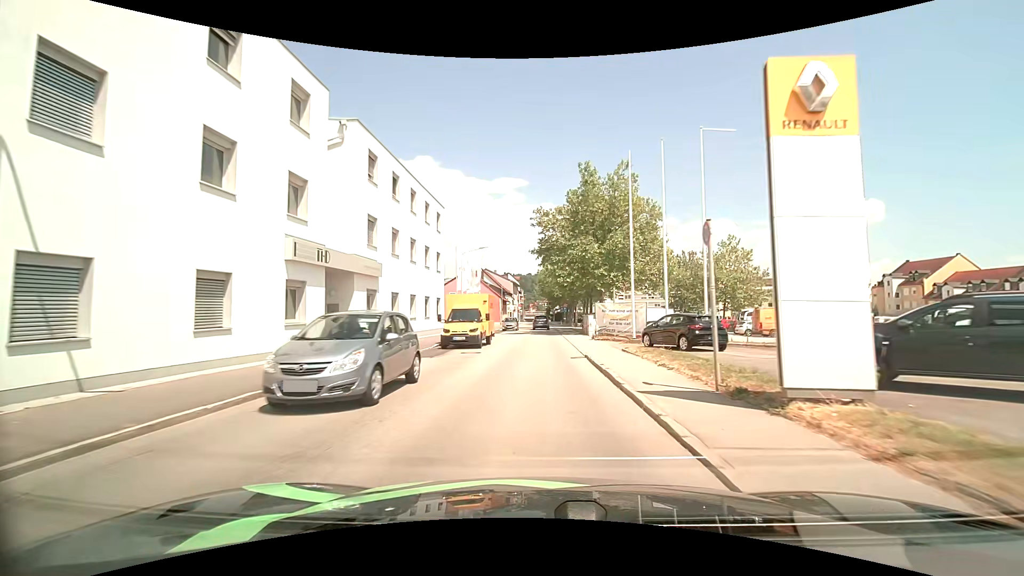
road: tertiary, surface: asphalt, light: Day
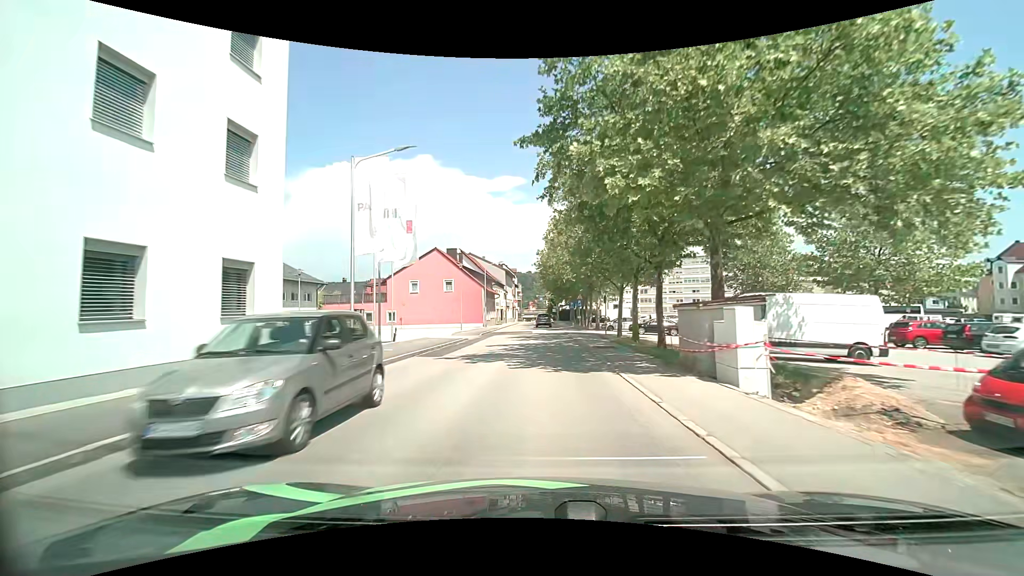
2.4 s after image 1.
(0.0, +26.9) m; 0°
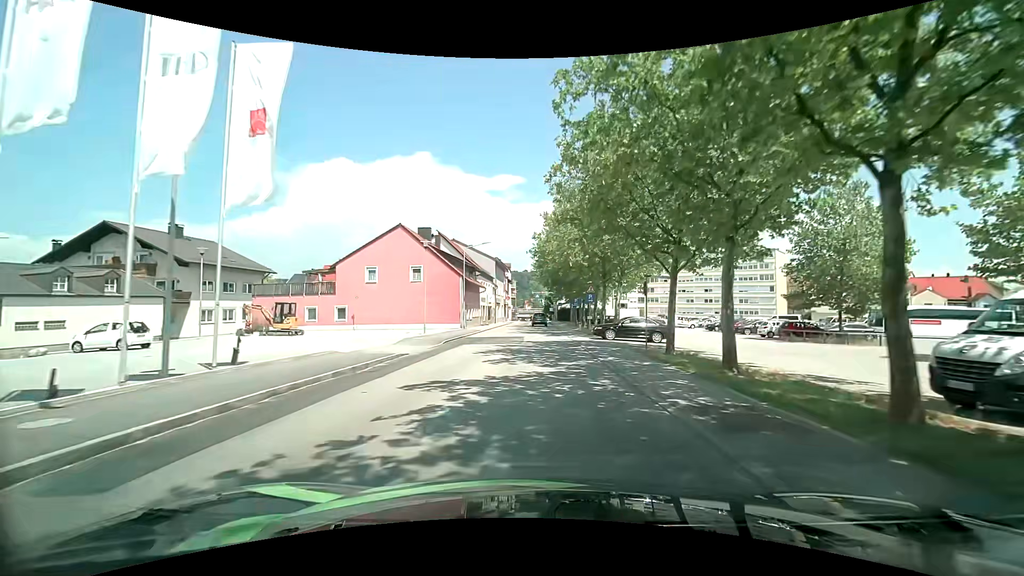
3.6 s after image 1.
(-0.1, +13.9) m; -1°
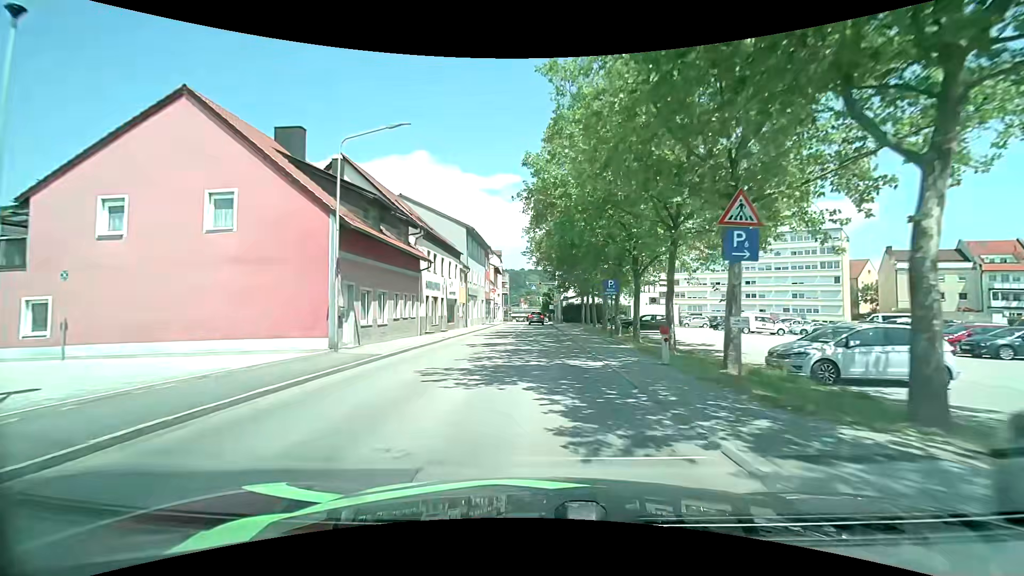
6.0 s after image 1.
(+0.4, +27.3) m; +1°
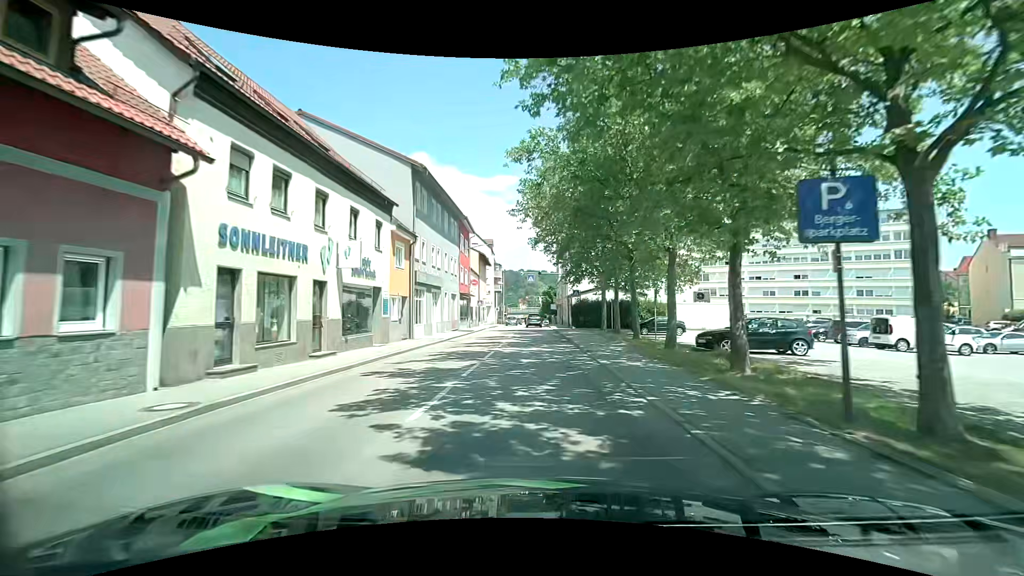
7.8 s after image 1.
(0.0, +19.7) m; 0°
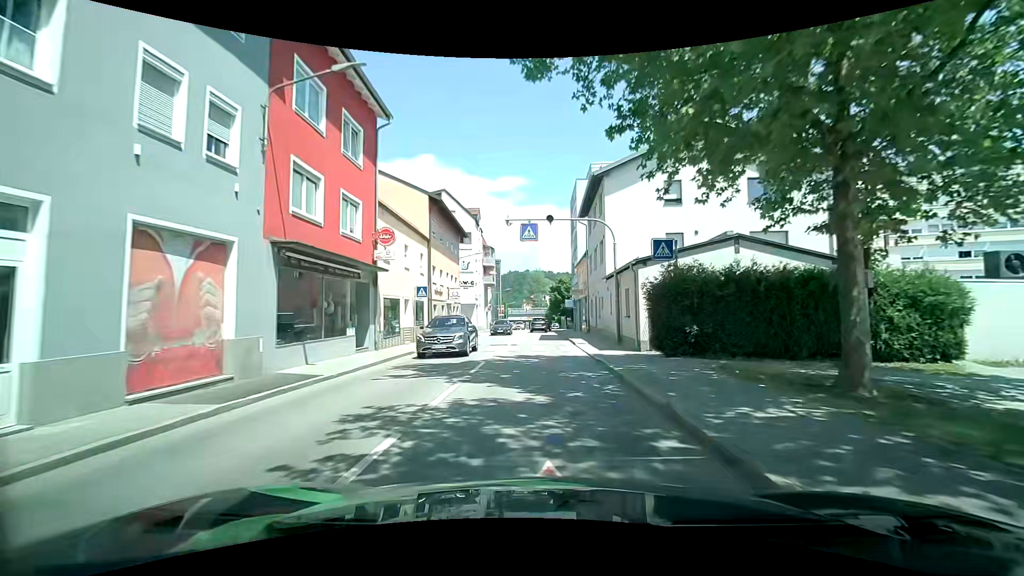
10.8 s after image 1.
(+0.1, +30.6) m; -1°
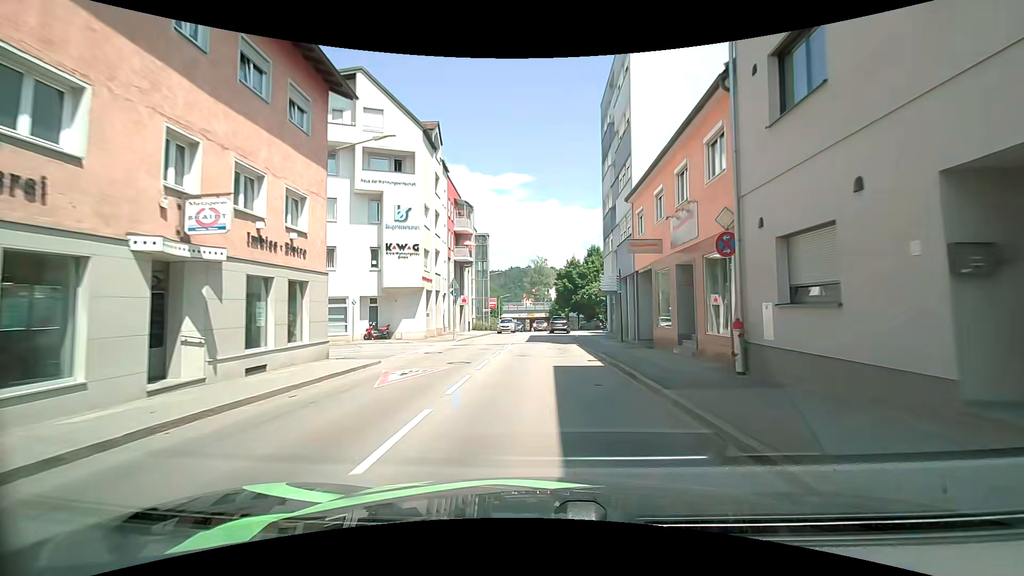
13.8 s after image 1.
(+0.2, +30.1) m; 0°
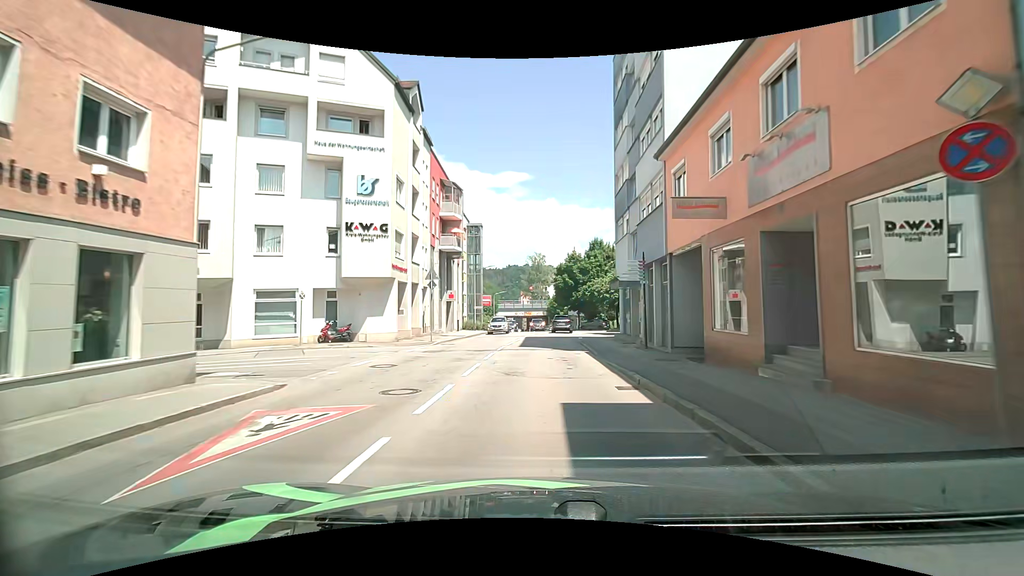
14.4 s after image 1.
(+0.1, +6.4) m; 0°
(0, +10) (0, +20) (+1, +30) (+2, +40) (+3, +50) (+3, +60) (+4, +70) (+3, +80) (+3, +90) (+3, +100) m
